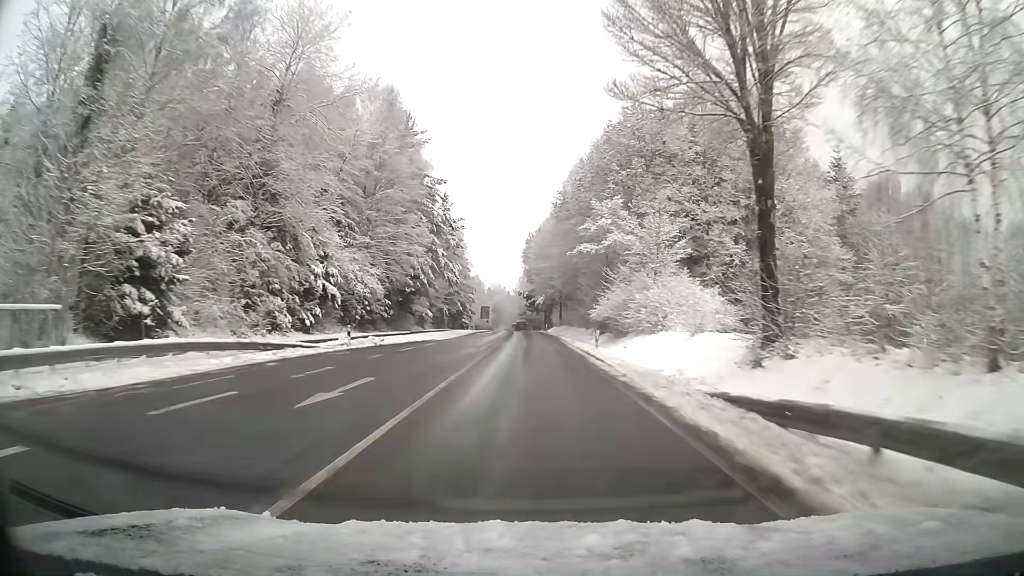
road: tertiary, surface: asphalt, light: Day
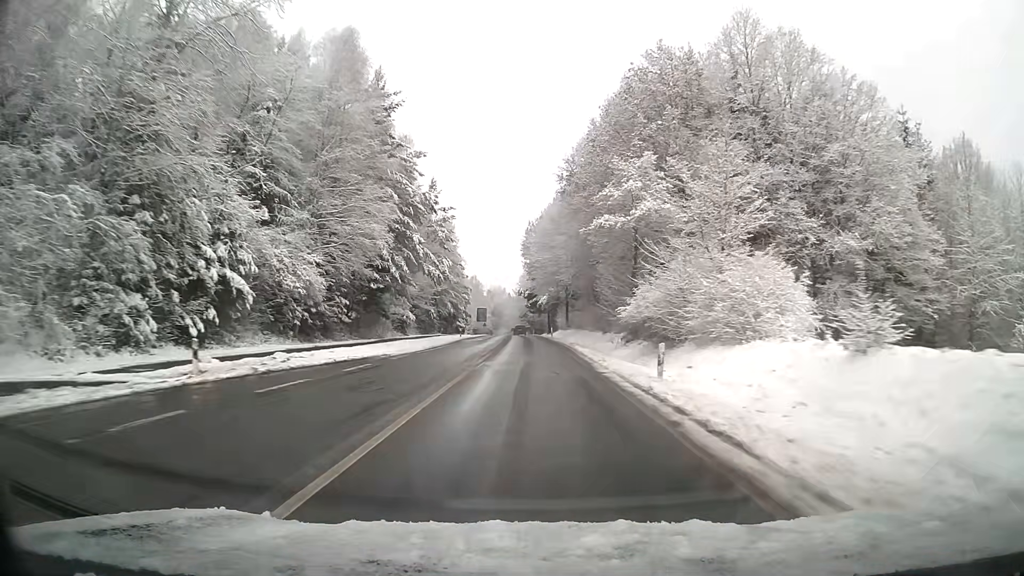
(0.0, +14.2) m; 0°
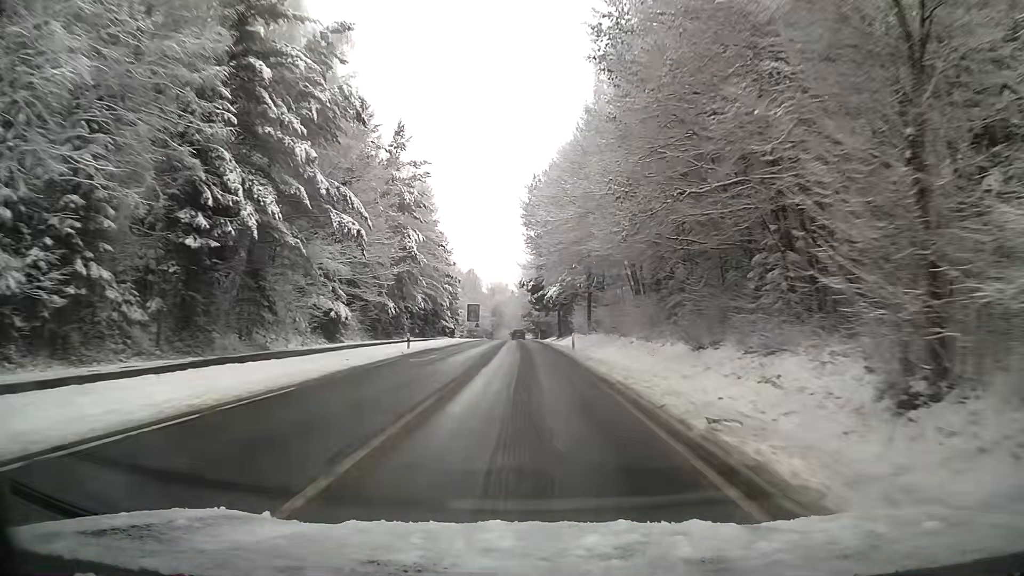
(-0.2, +28.2) m; -1°
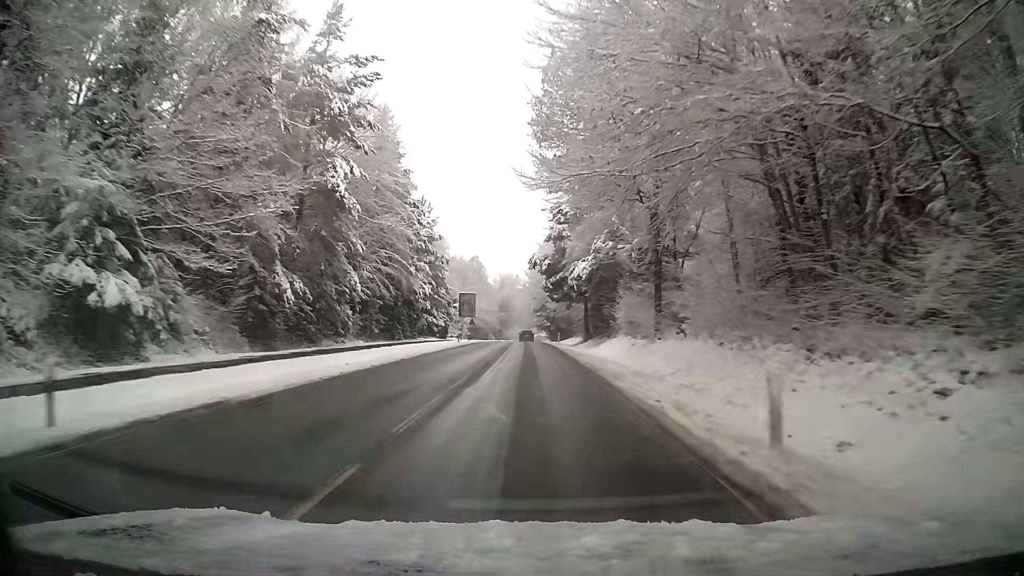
(-0.1, +27.9) m; -1°
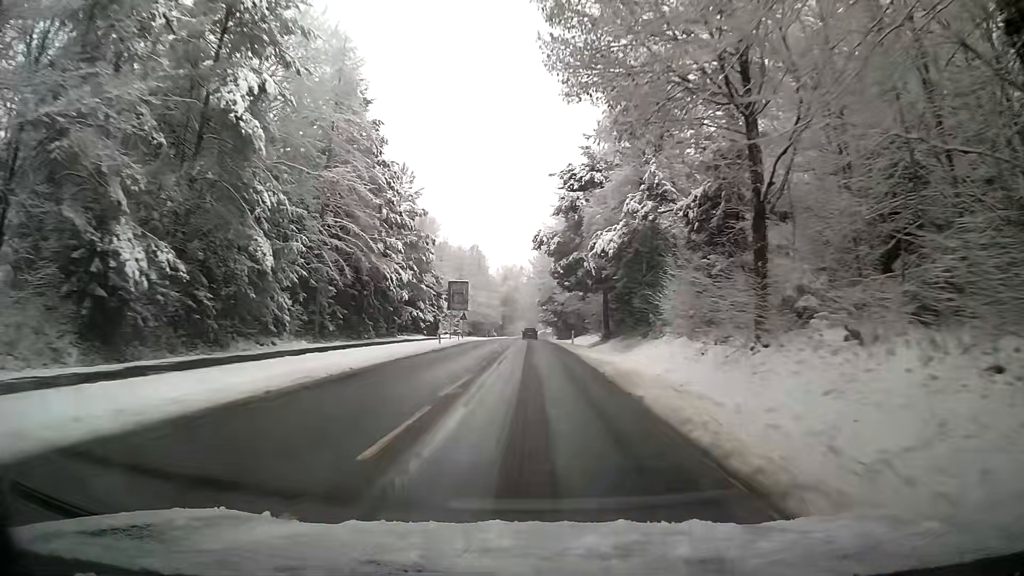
(-0.1, +13.9) m; -1°
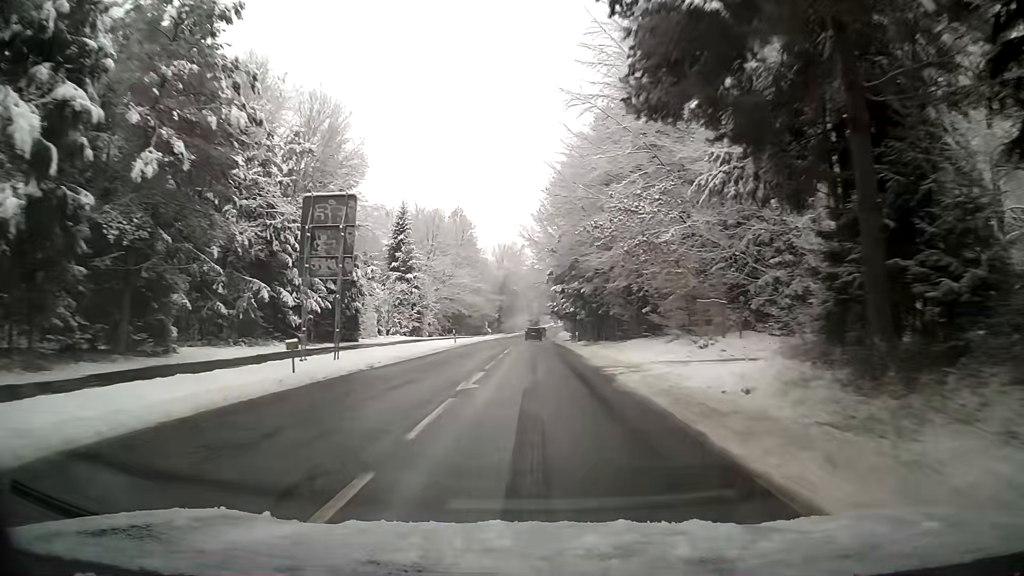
(0.0, +41.5) m; 0°
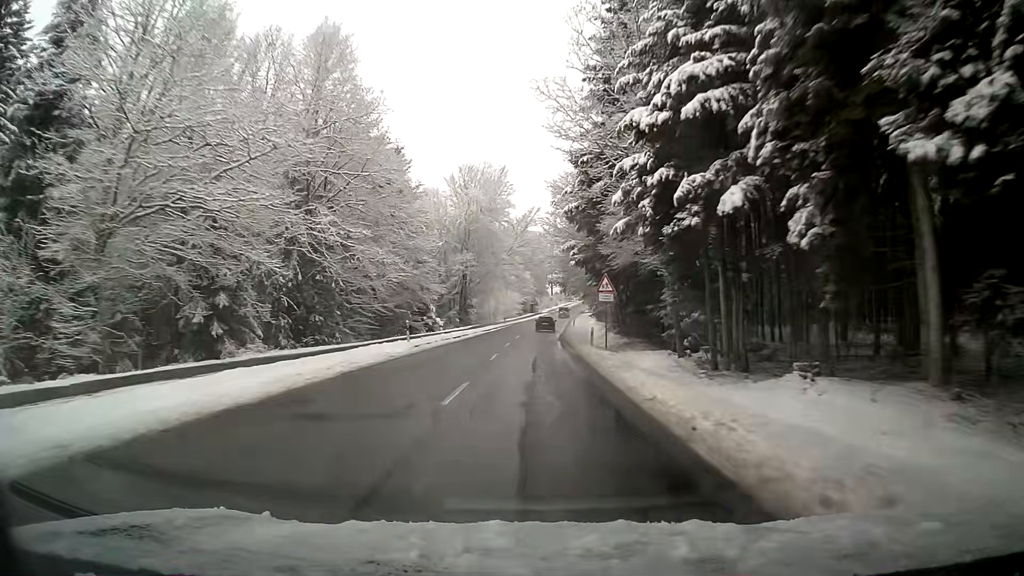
(+0.2, +69.4) m; +1°
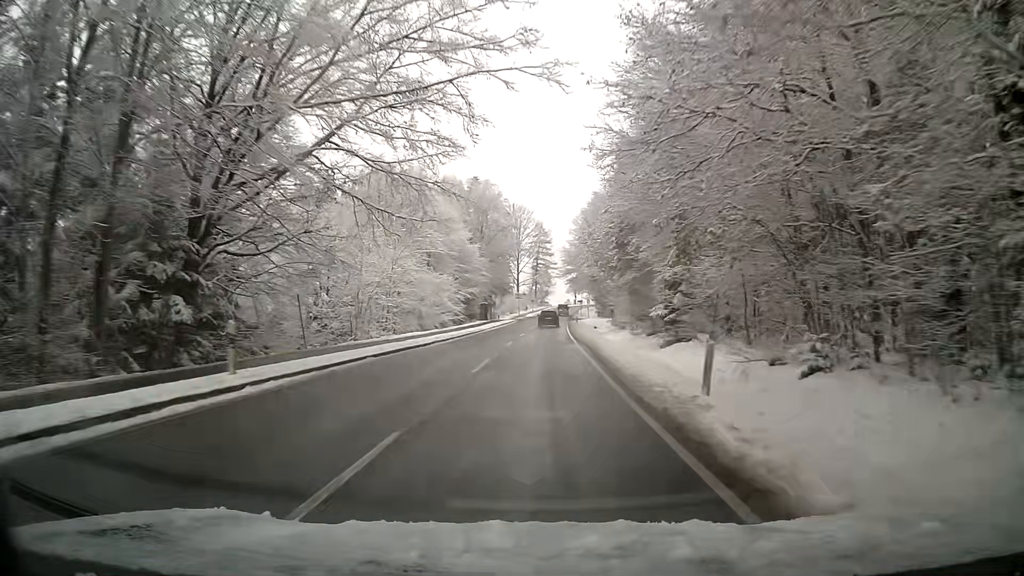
(+1.4, +67.2) m; +3°
